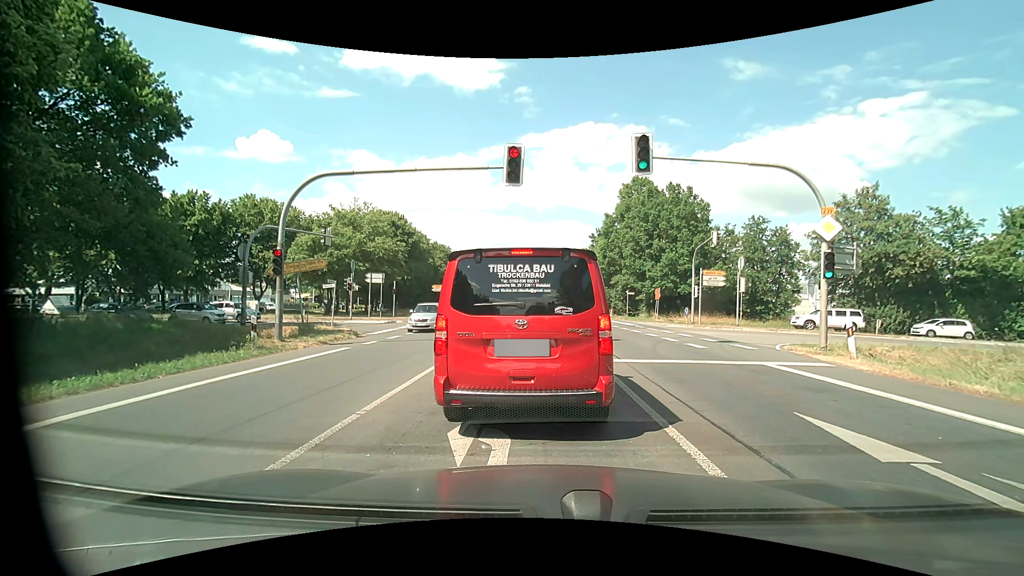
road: primary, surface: asphalt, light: Day
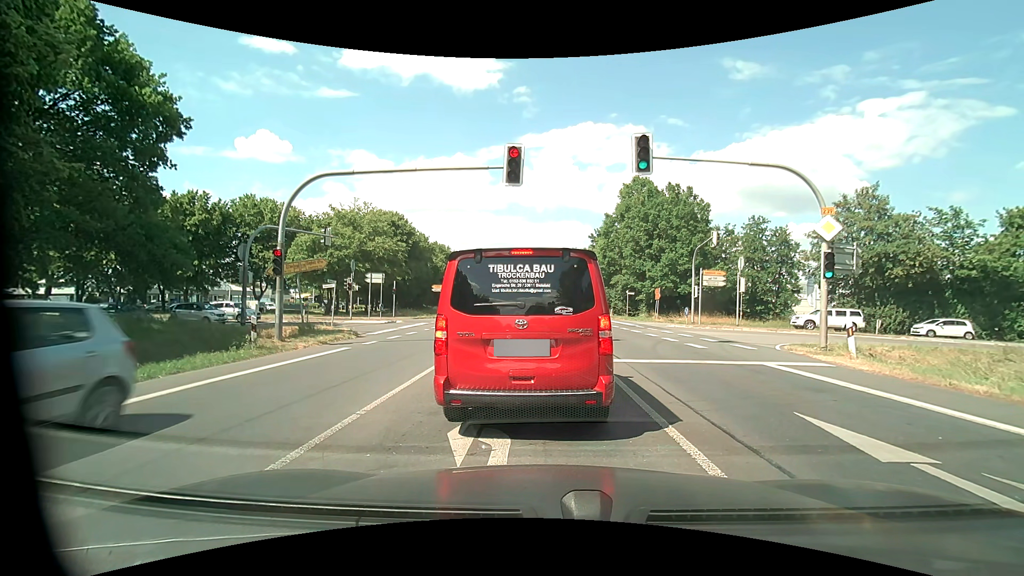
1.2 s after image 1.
(0.0, 0.0) m; 0°
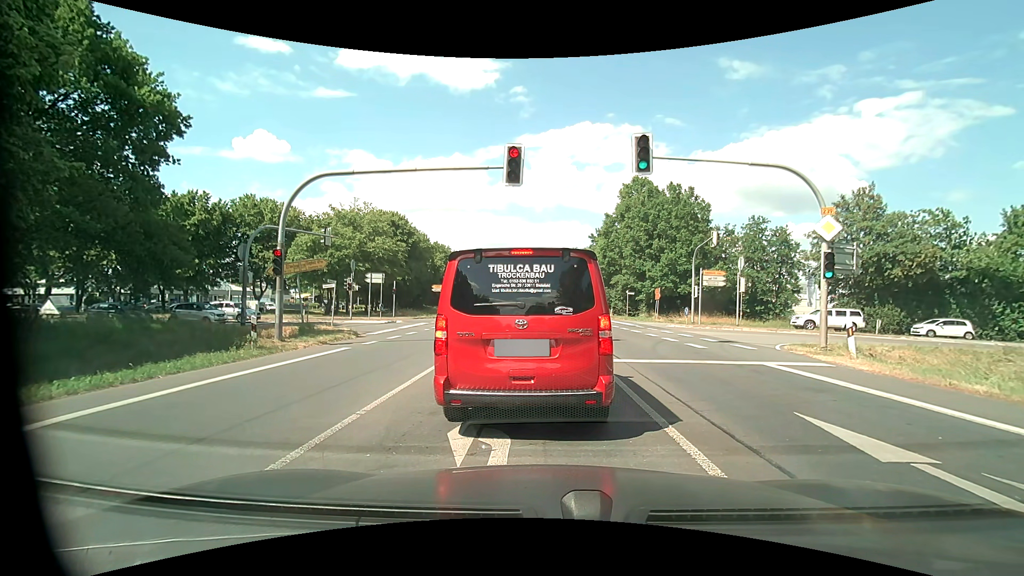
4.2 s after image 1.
(0.0, 0.0) m; 0°
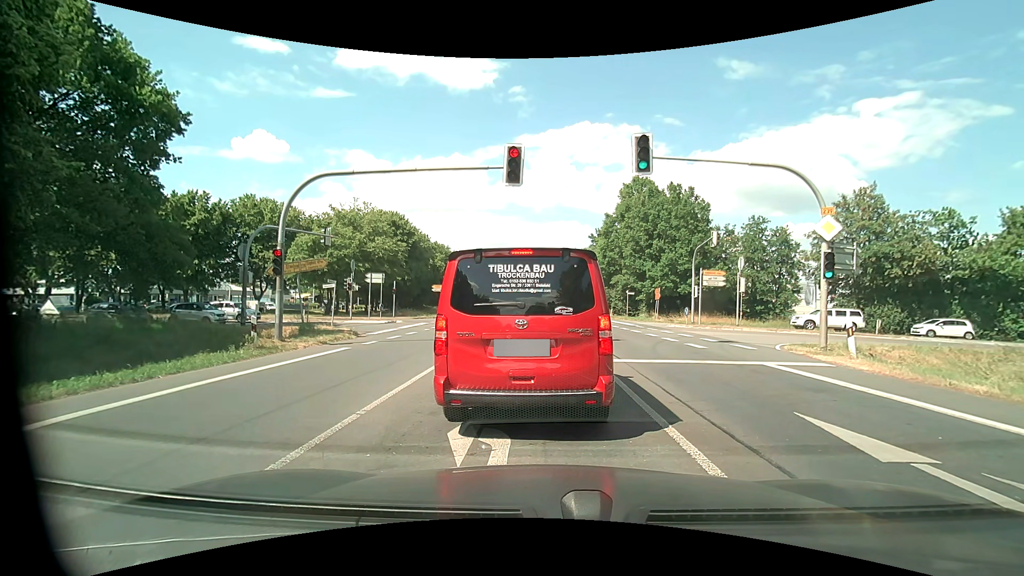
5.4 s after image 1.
(0.0, 0.0) m; 0°
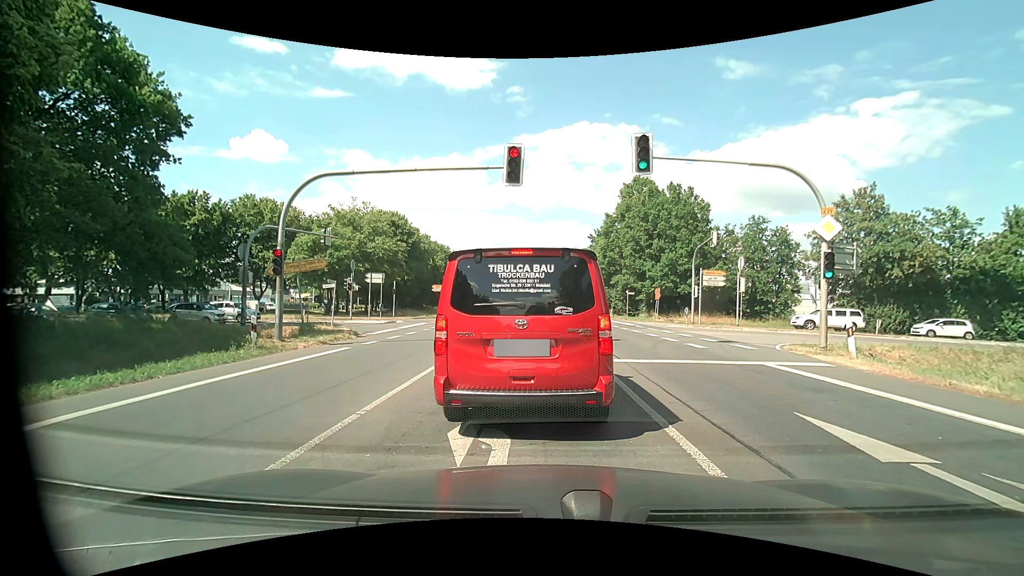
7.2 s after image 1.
(0.0, 0.0) m; 0°
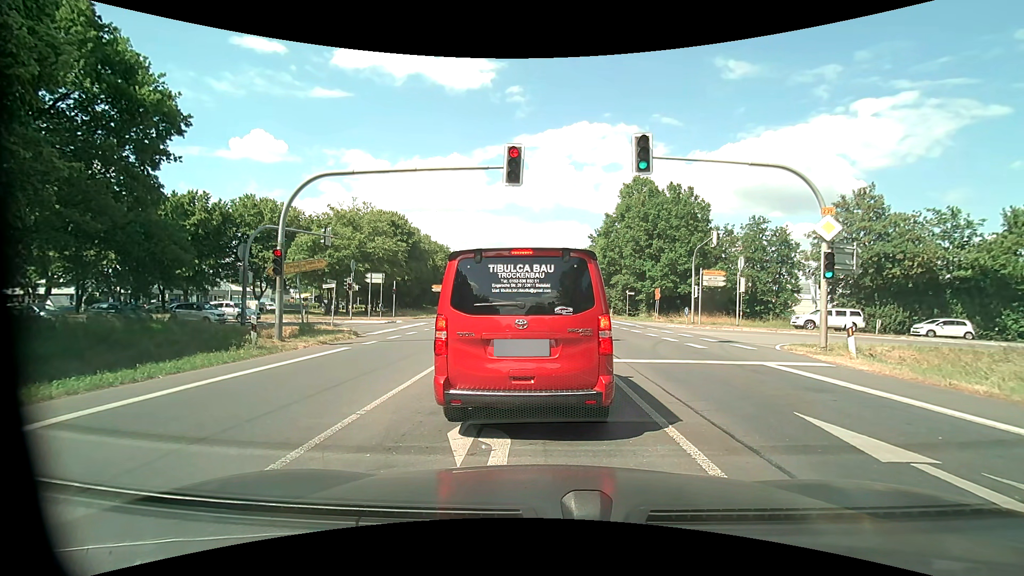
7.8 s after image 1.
(0.0, 0.0) m; 0°
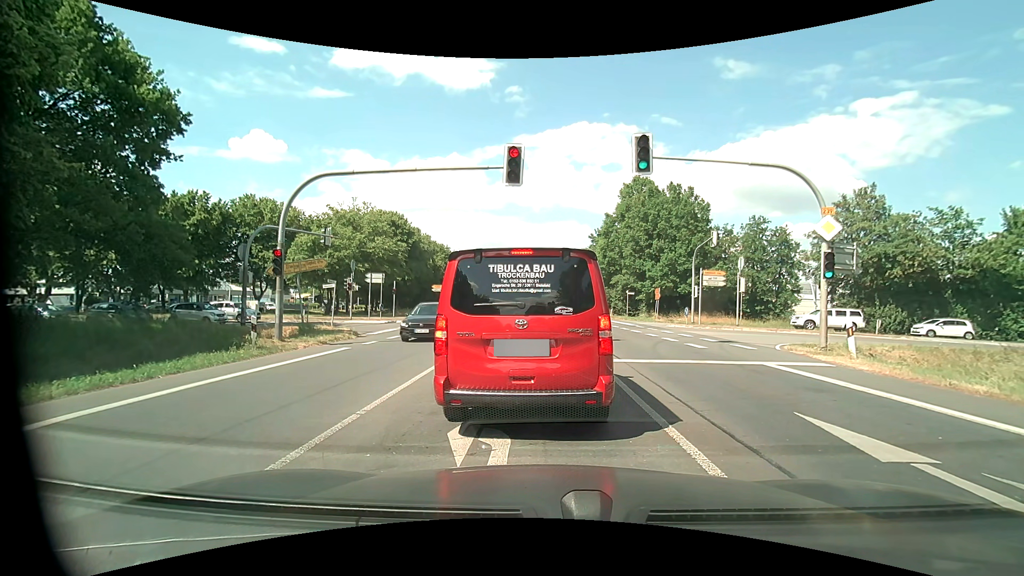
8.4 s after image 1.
(0.0, 0.0) m; 0°
